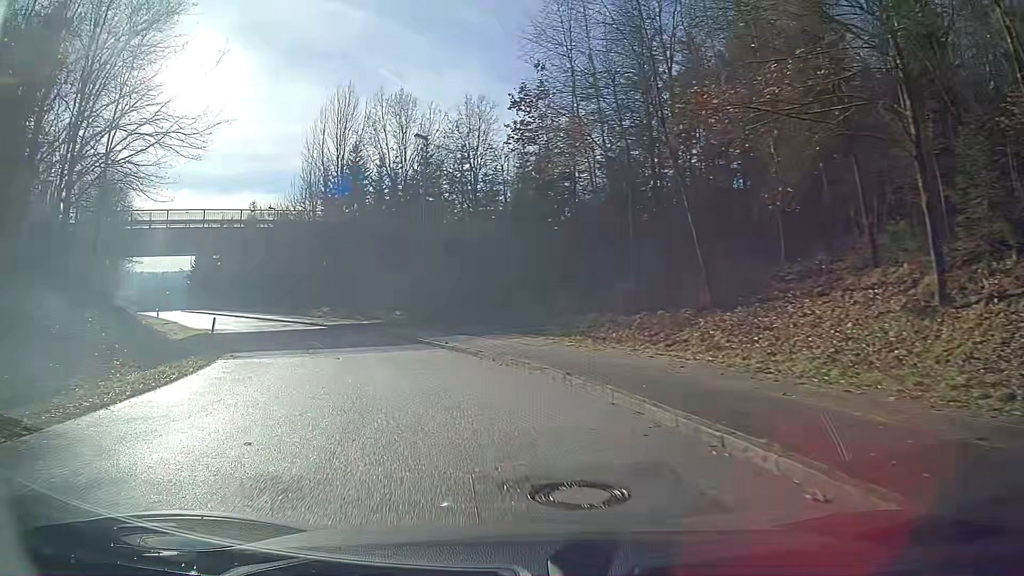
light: Day
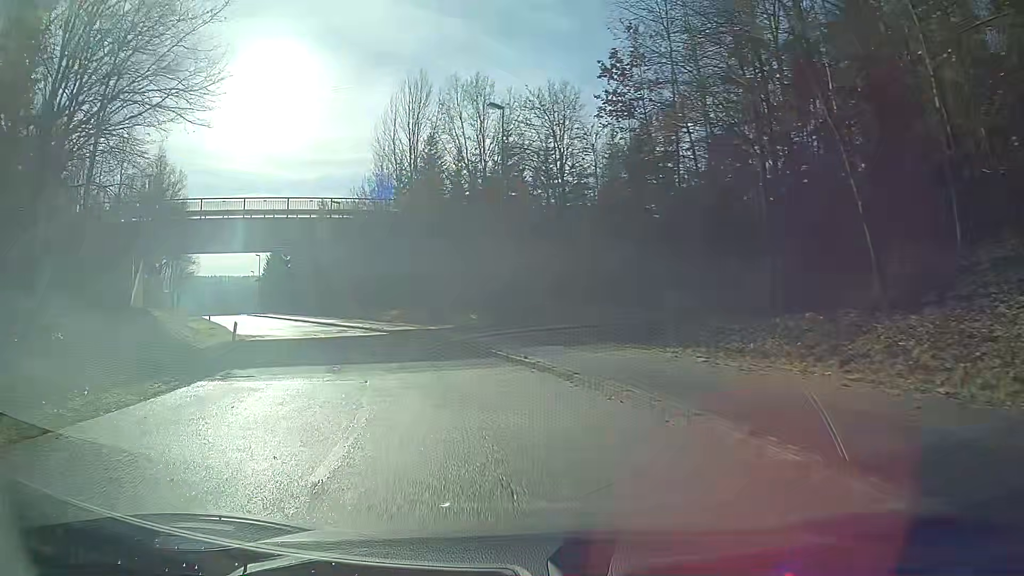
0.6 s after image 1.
(-0.4, +6.3) m; -7°
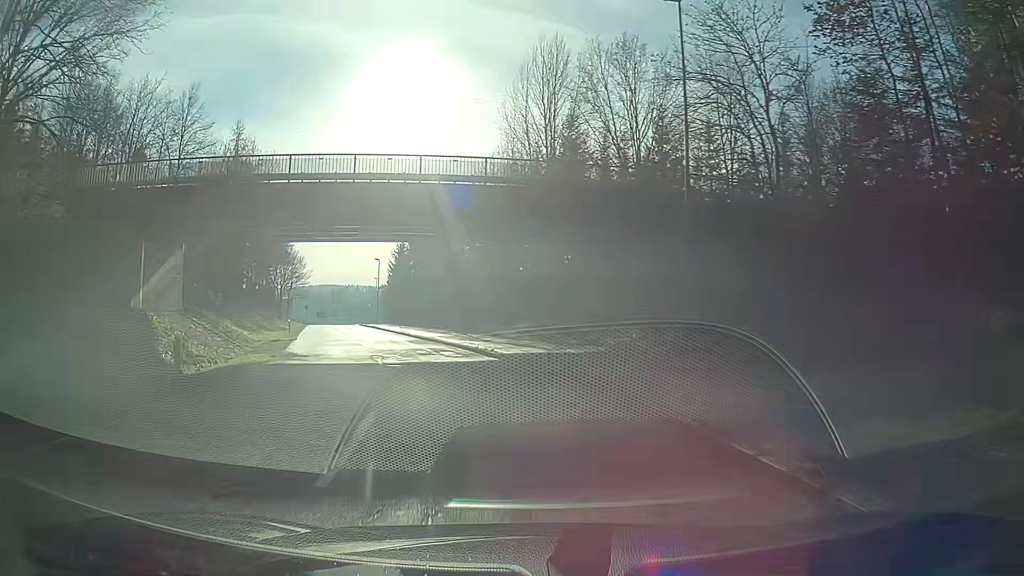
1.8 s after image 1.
(-1.5, +12.5) m; -13°
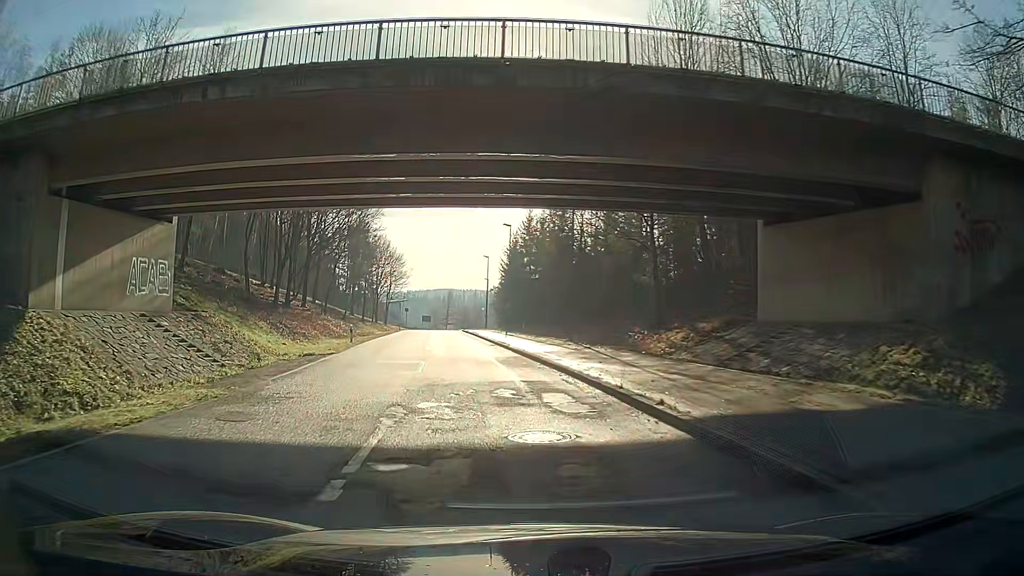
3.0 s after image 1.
(-1.1, +12.6) m; -9°
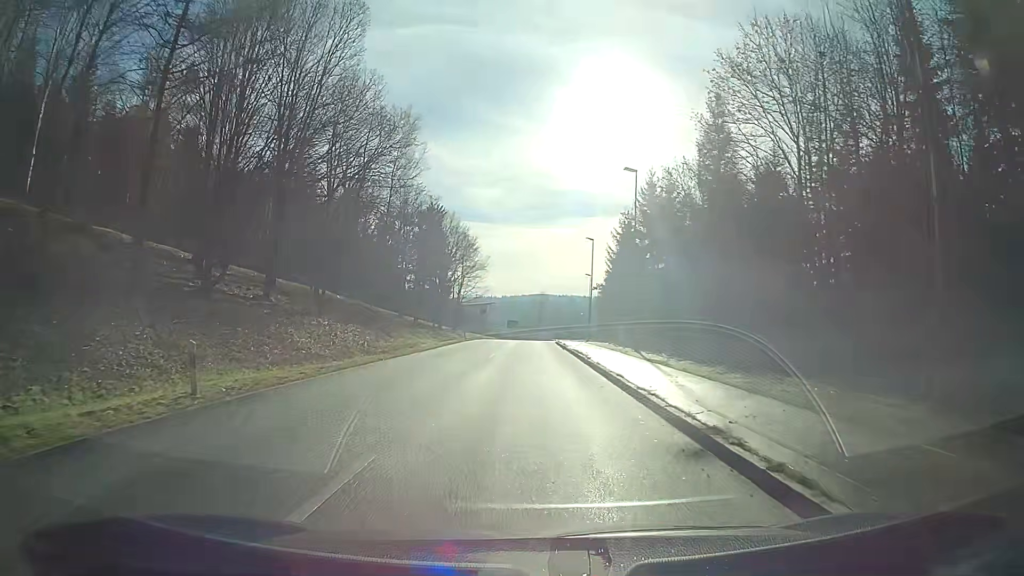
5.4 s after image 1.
(-2.1, +26.6) m; -9°
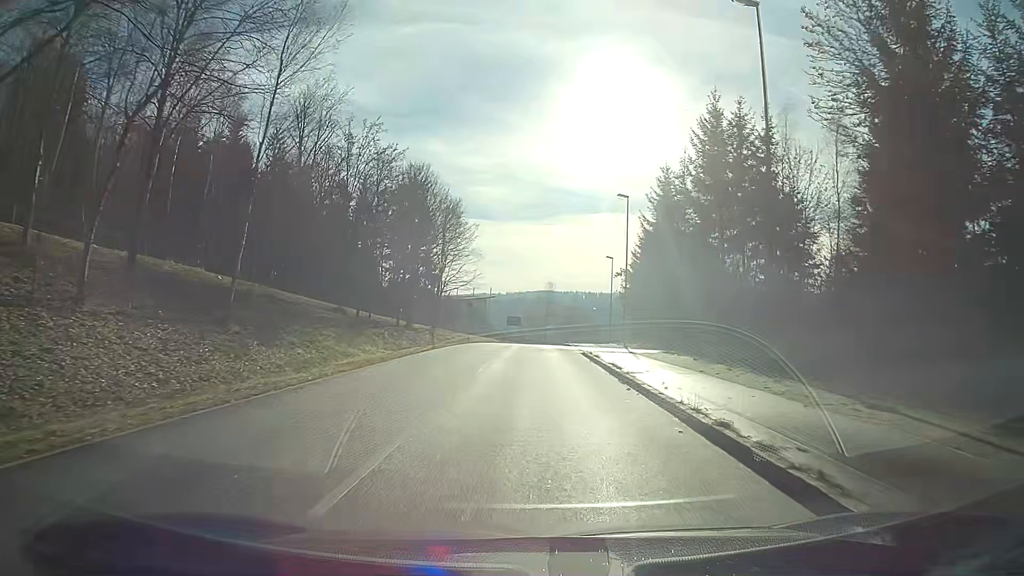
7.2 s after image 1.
(+0.5, +22.2) m; +2°
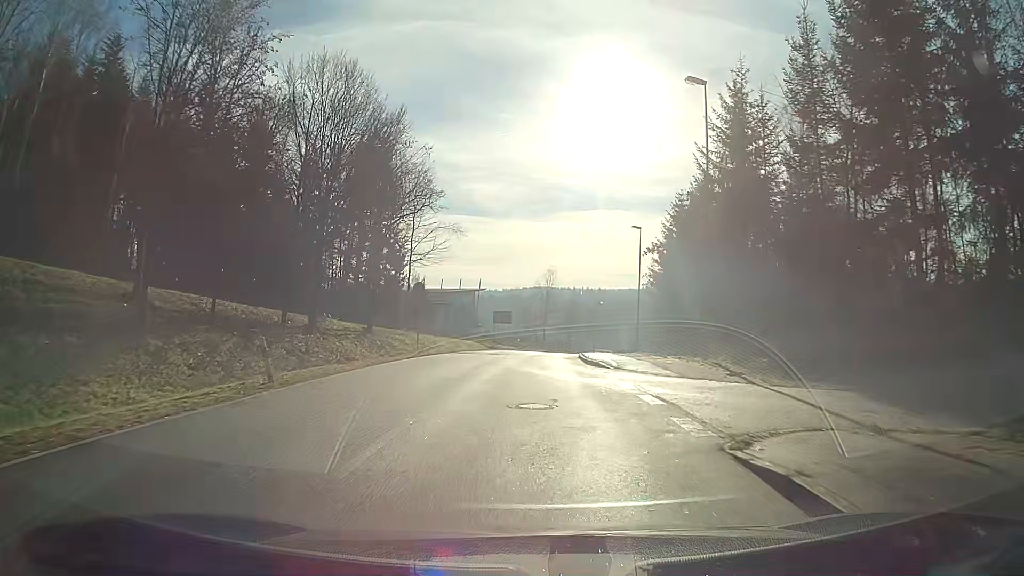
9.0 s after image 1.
(0.0, +22.9) m; 0°
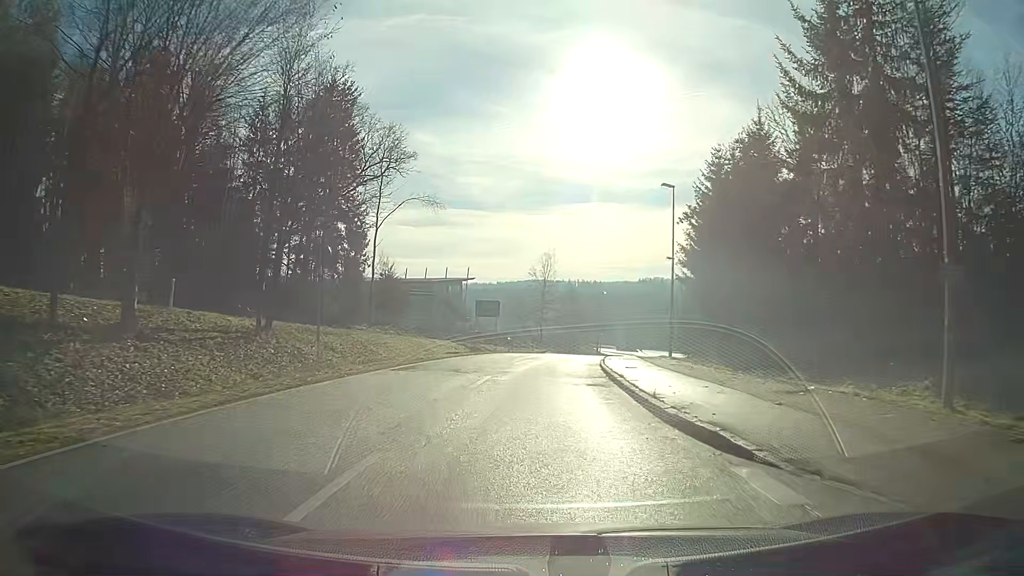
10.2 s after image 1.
(+0.1, +14.9) m; +1°
(0, +10) (0, +20) (+1, +30) (+2, +40) (+4, +50) (+6, +60) (+9, +69) (+12, +79) (+15, +88) (+19, +97) m
